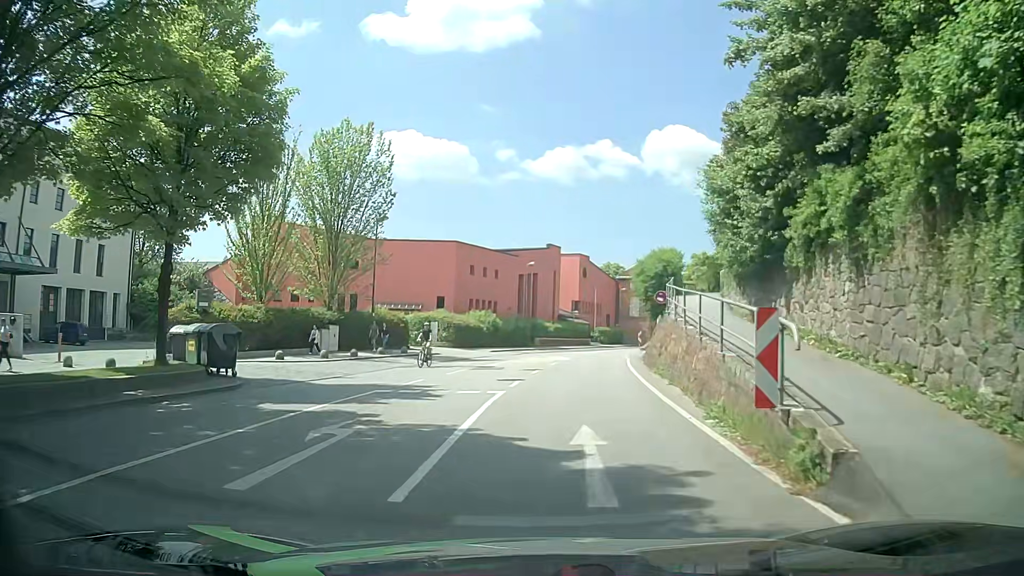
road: tertiary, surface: asphalt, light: Day
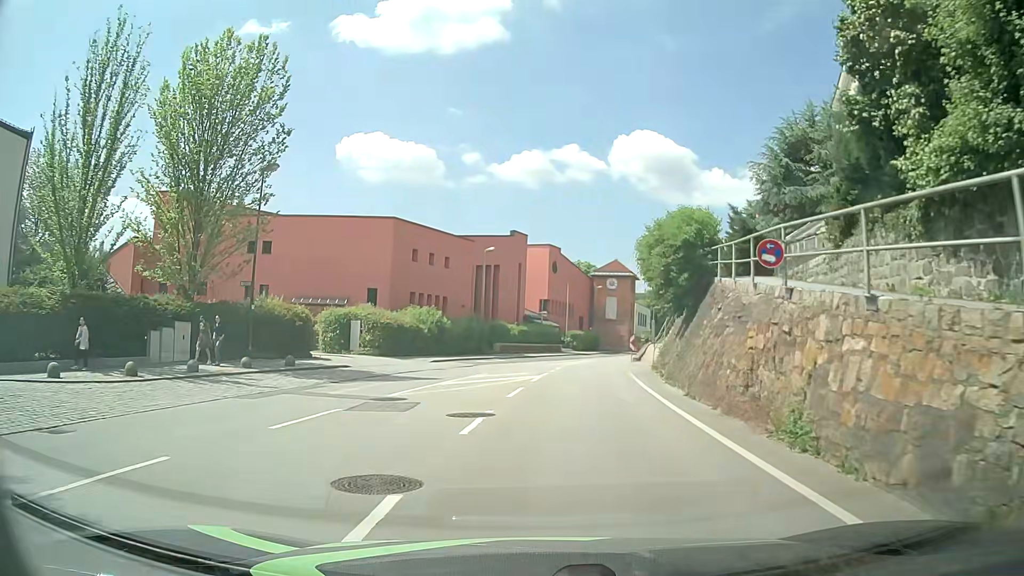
(+0.6, +13.6) m; +4°
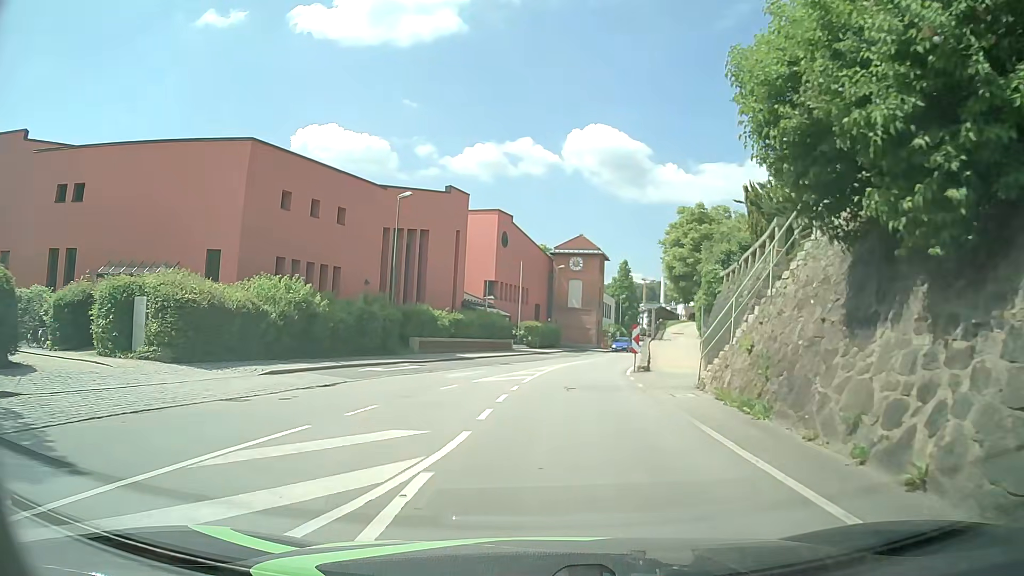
(+0.5, +17.9) m; +4°
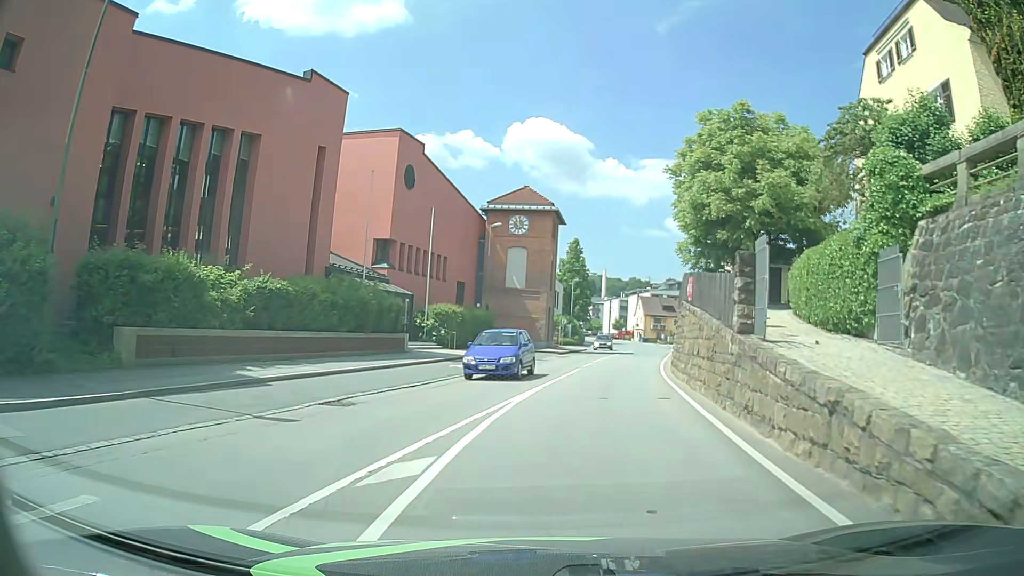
(+1.0, +22.5) m; +5°
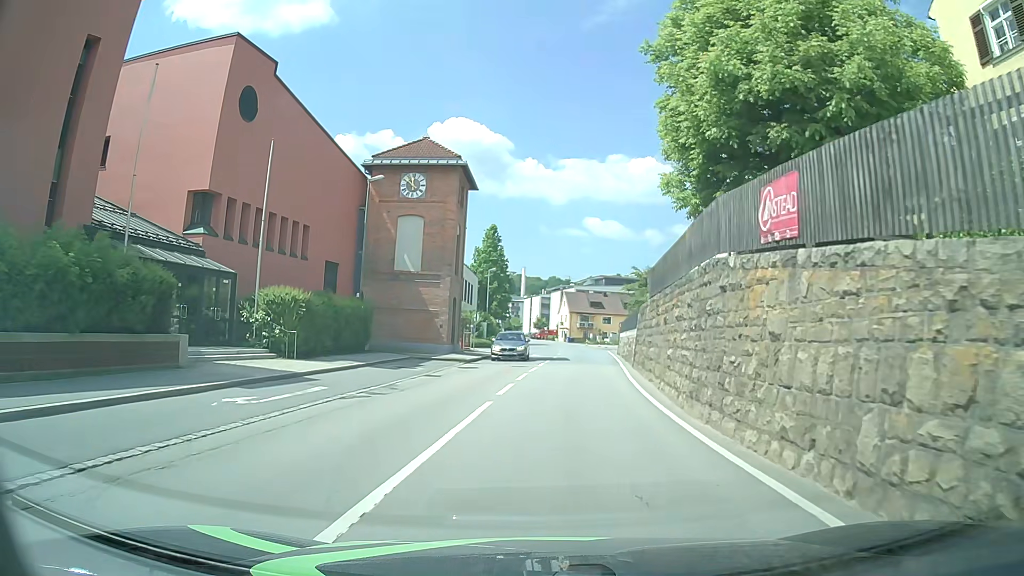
(+0.9, +13.5) m; +7°
(0, +10) (+1, +20) (+2, +30) (+3, +40) (+3, +50) (+4, +60) (+5, +70) (+5, +80) (+5, +90) (+4, +100) m
